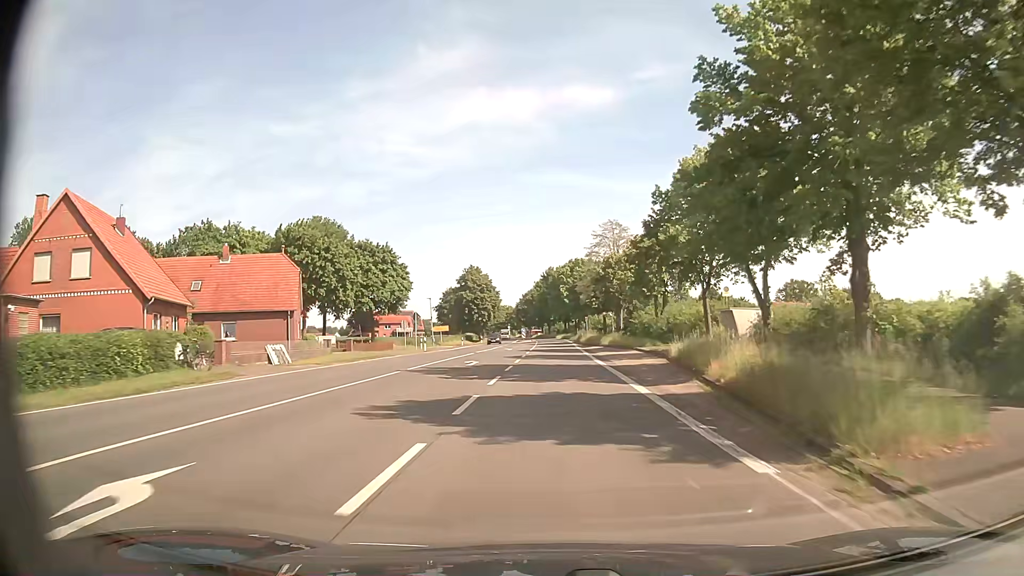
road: secondary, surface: asphalt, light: Day
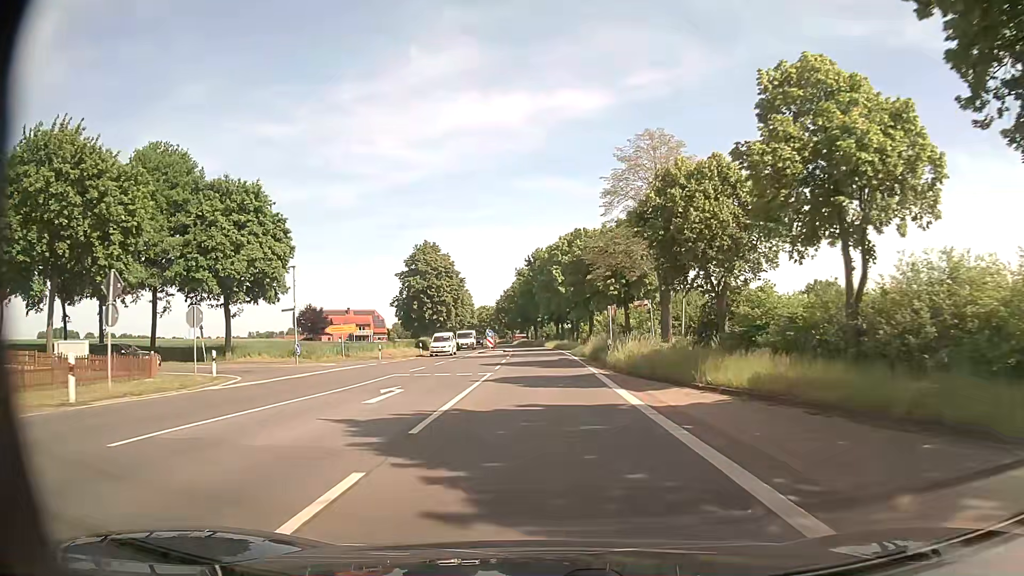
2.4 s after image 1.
(+0.6, +38.5) m; +1°
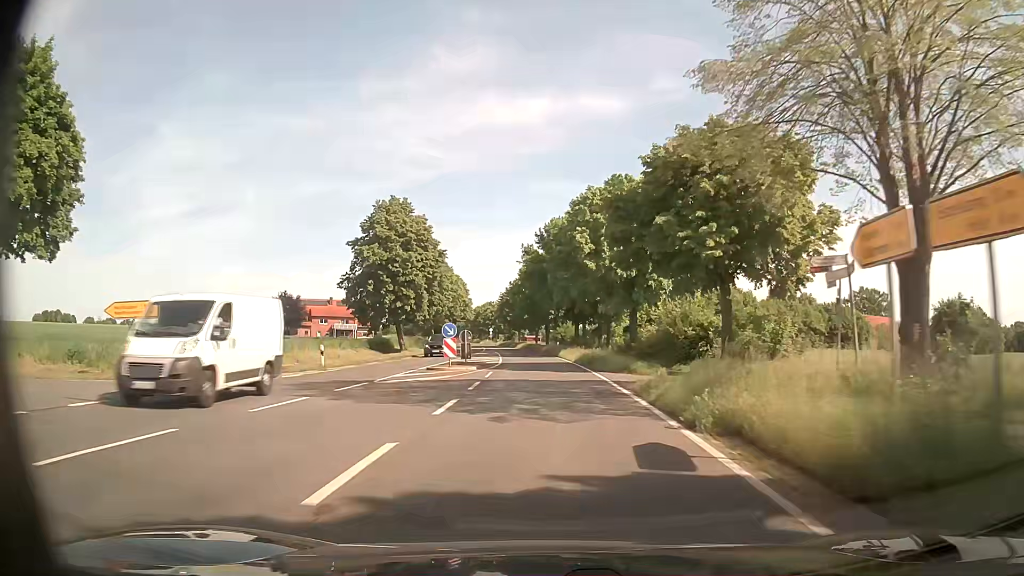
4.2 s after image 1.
(-0.2, +28.2) m; -1°
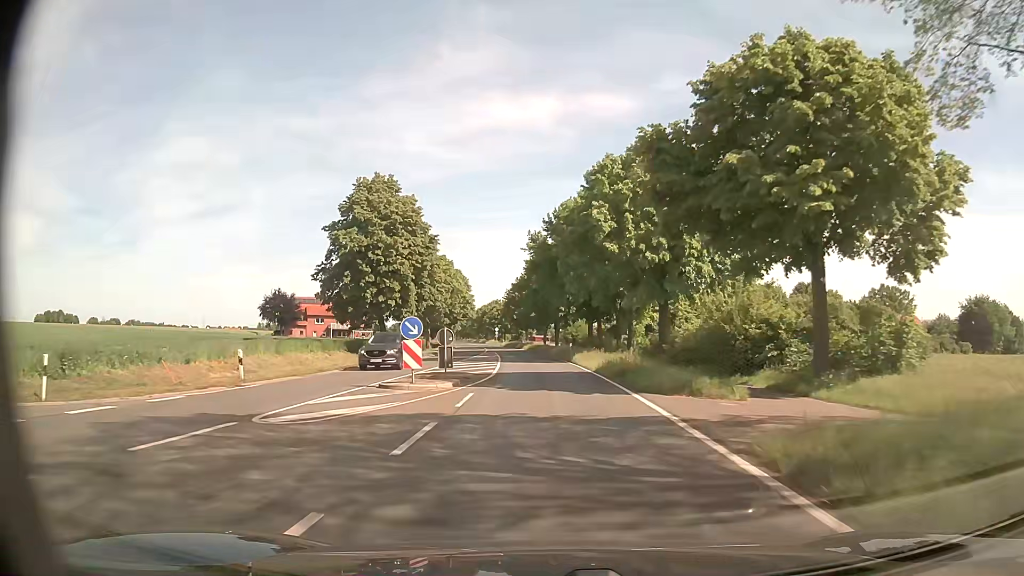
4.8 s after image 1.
(-0.1, +9.3) m; -1°
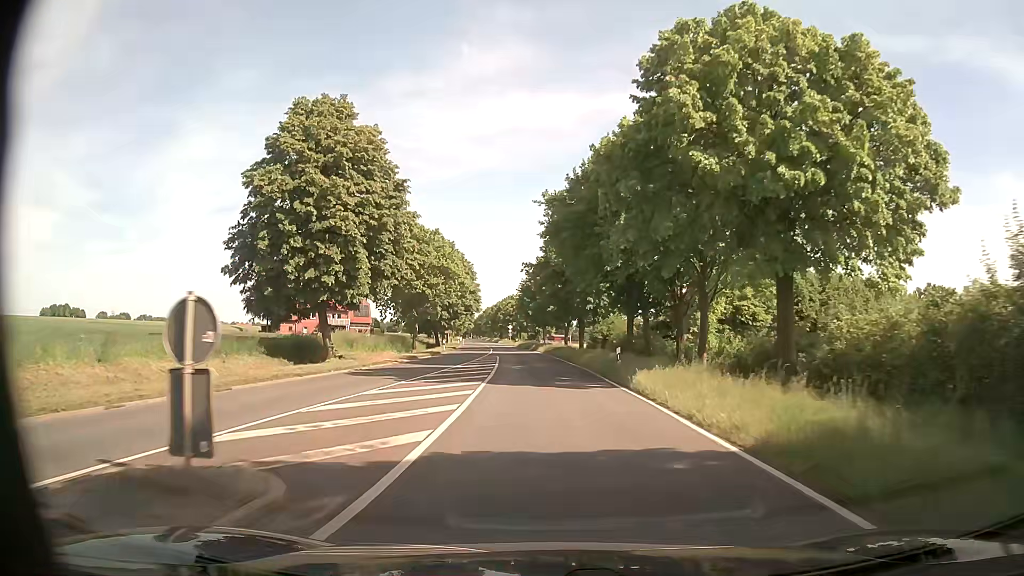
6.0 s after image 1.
(-0.3, +18.4) m; -2°
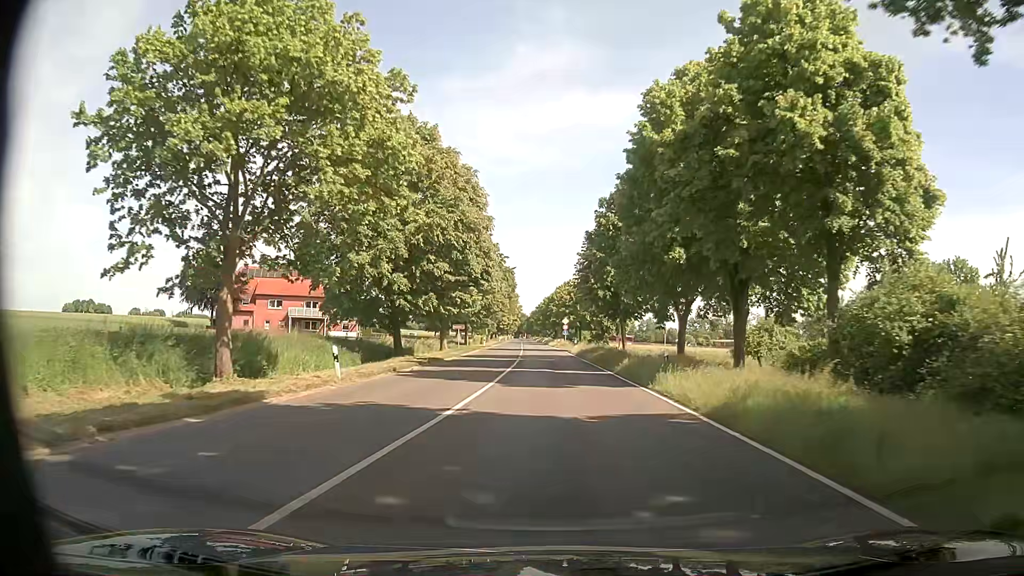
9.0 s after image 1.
(-1.6, +45.3) m; -5°
(0, +10) (0, +20) (0, +30) (0, +40) (0, +50) (0, +60) (0, +70) (0, +80) (0, +90) (0, +100) m
